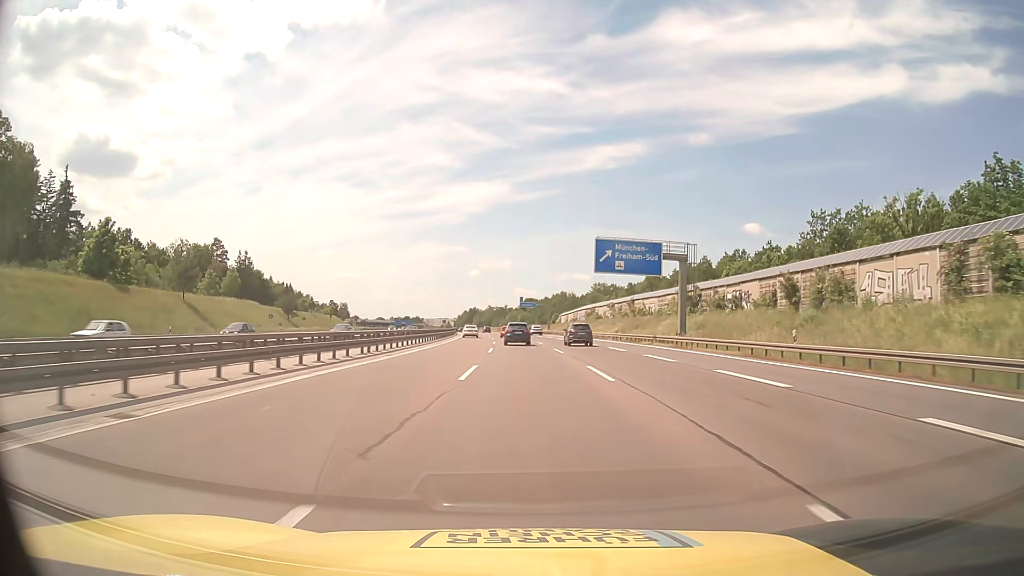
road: motorway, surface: asphalt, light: Day
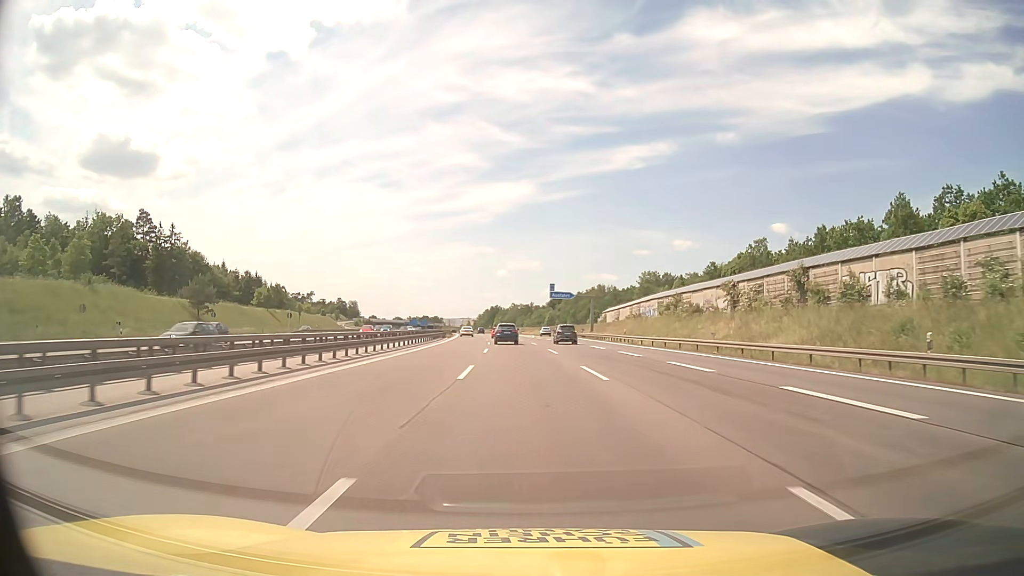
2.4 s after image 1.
(-1.0, +53.8) m; -2°
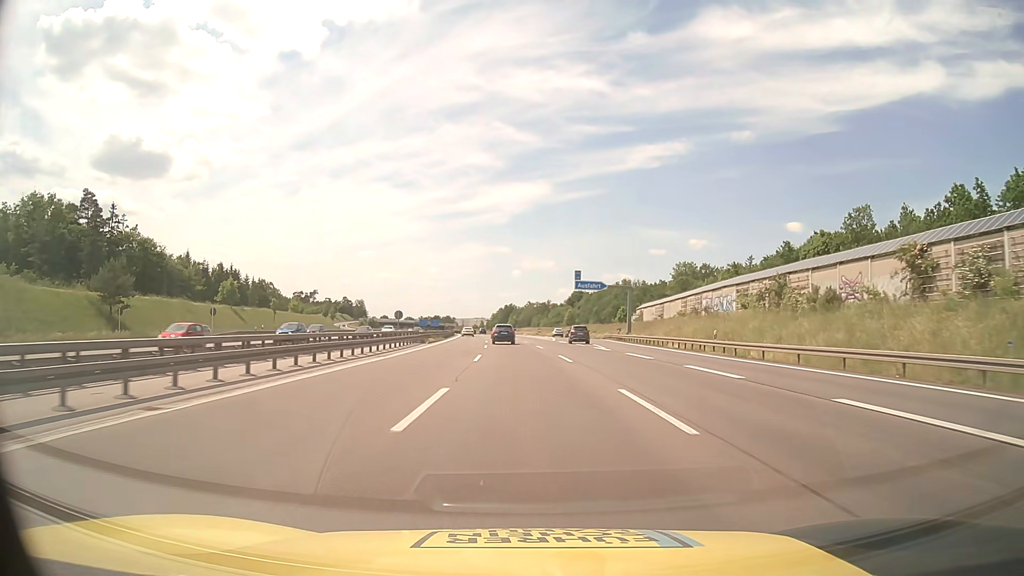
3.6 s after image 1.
(-0.3, +27.0) m; -1°
(0, +10) (0, +20) (0, +30) (-1, +40) (-1, +50) (-2, +60) (-2, +70) (-3, +80) (-3, +90) (-4, +100) m
